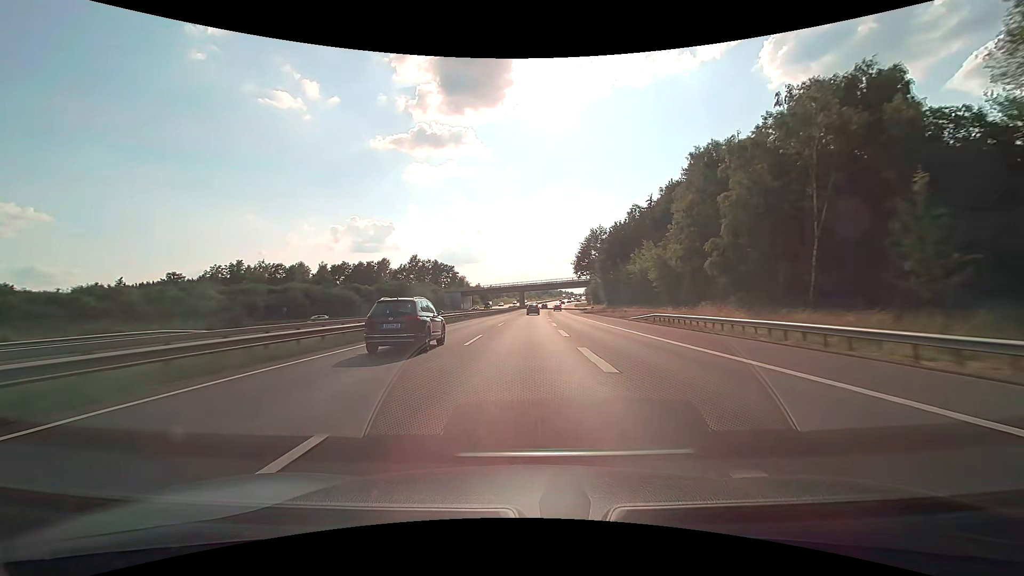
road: motorway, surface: asphalt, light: Day
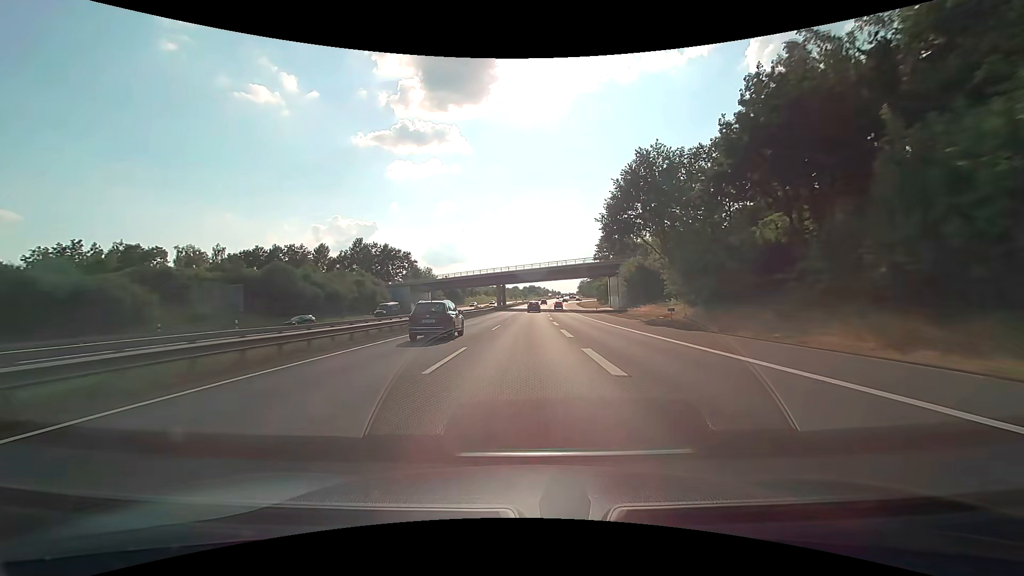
(+1.0, +60.3) m; +2°
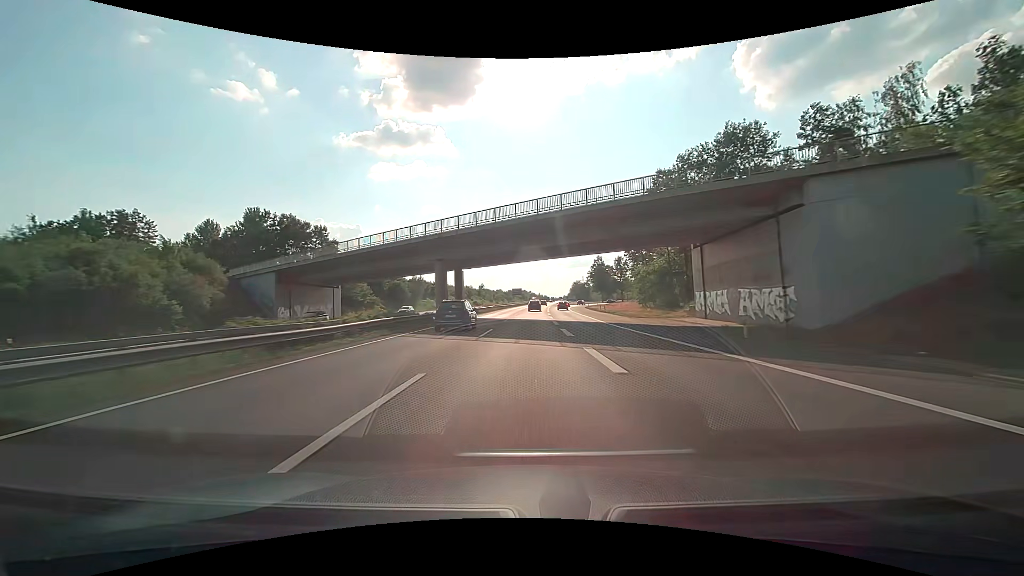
(+1.0, +60.1) m; +2°
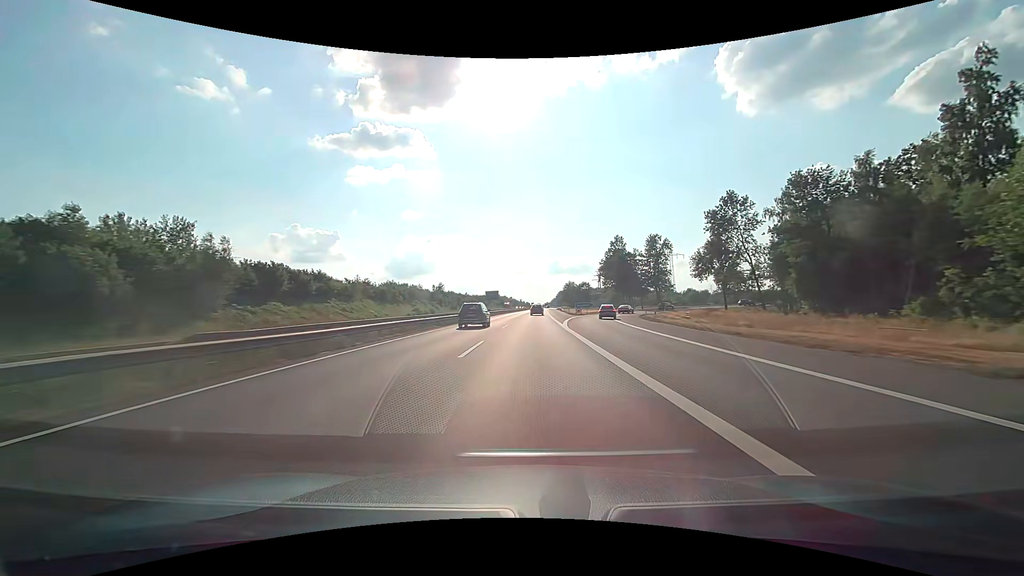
(+1.6, +79.5) m; +2°
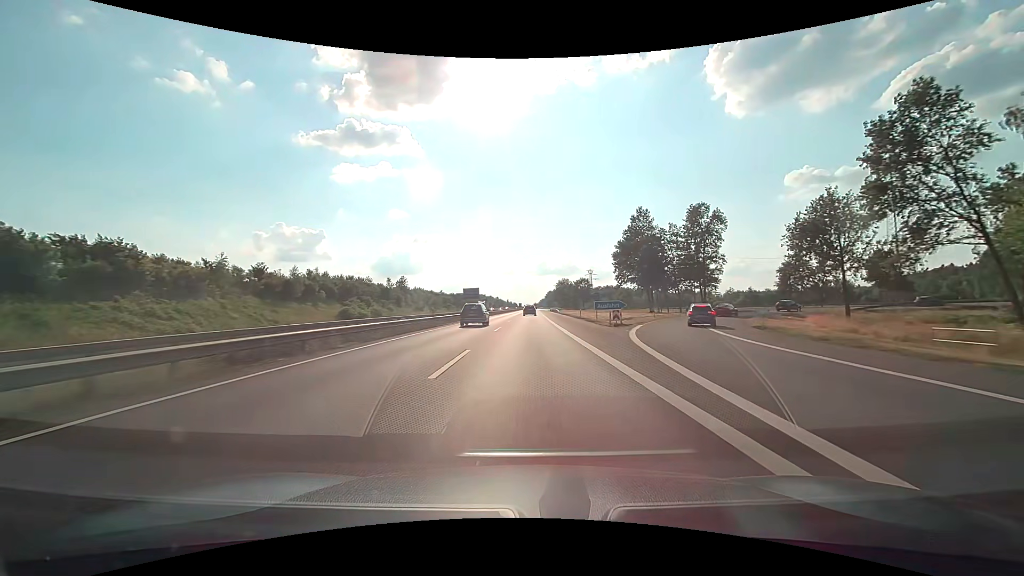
(+0.6, +39.7) m; +2°
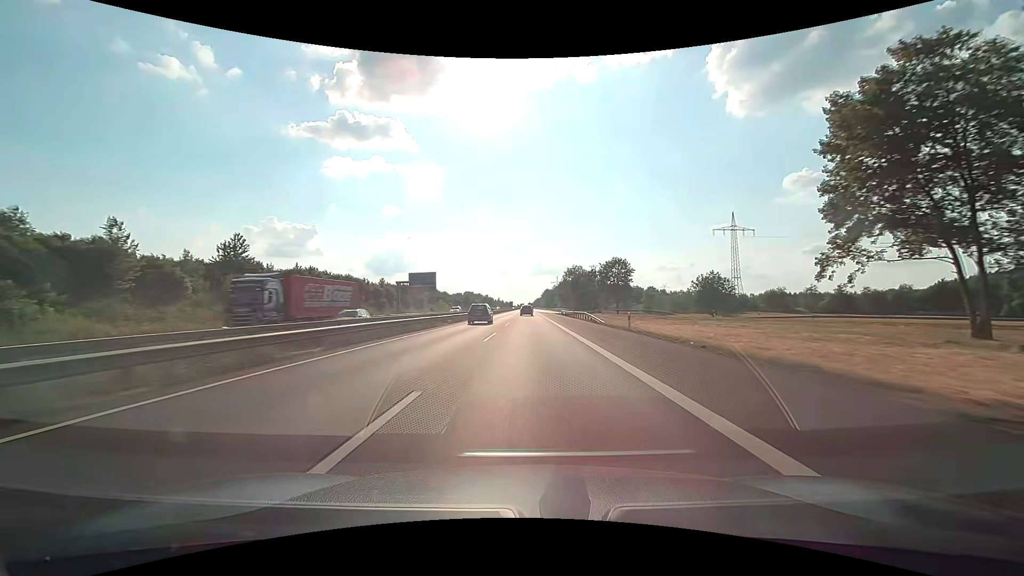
(+0.6, +79.7) m; +1°
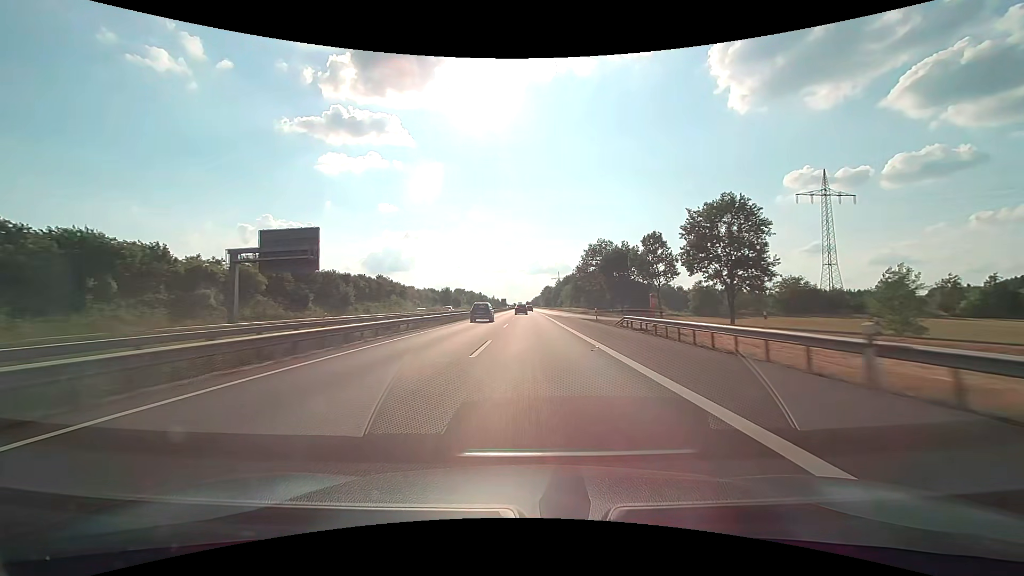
(+0.2, +60.2) m; 0°
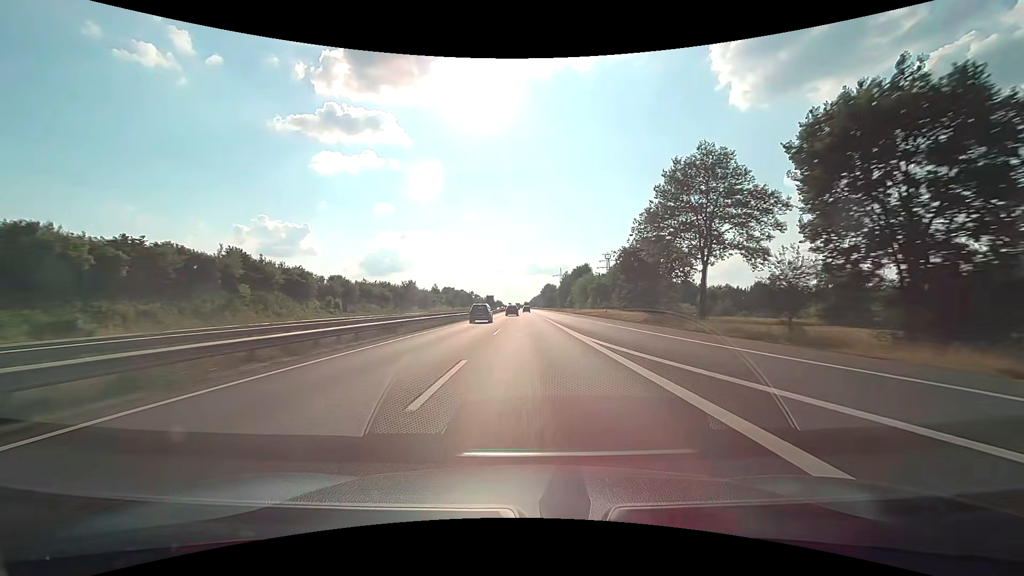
(+0.1, +60.3) m; 0°
(0, +10) (0, +20) (0, +30) (0, +40) (0, +50) (0, +60) (0, +70) (0, +80) (0, +90) (0, +100) m
